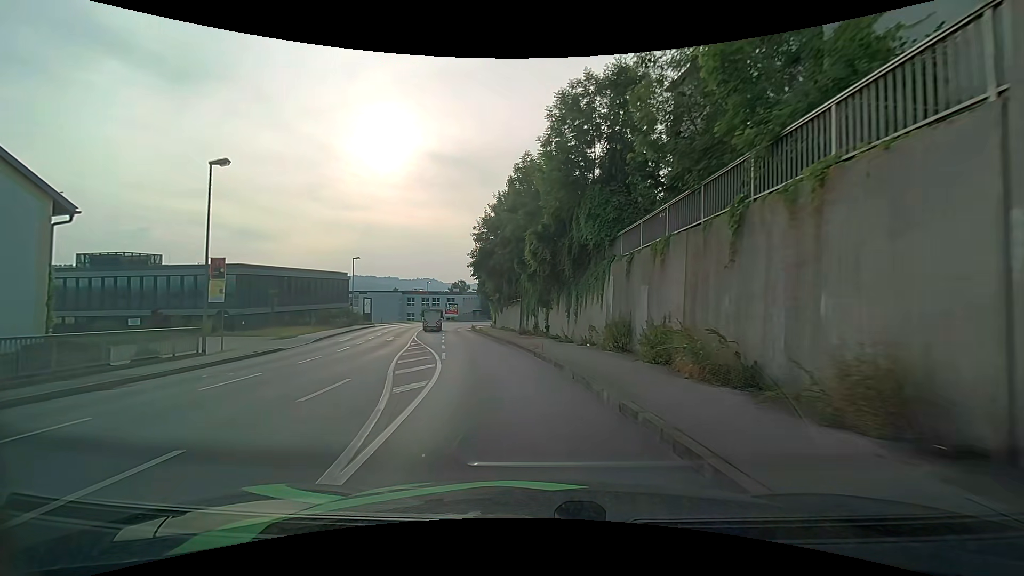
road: tertiary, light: Day
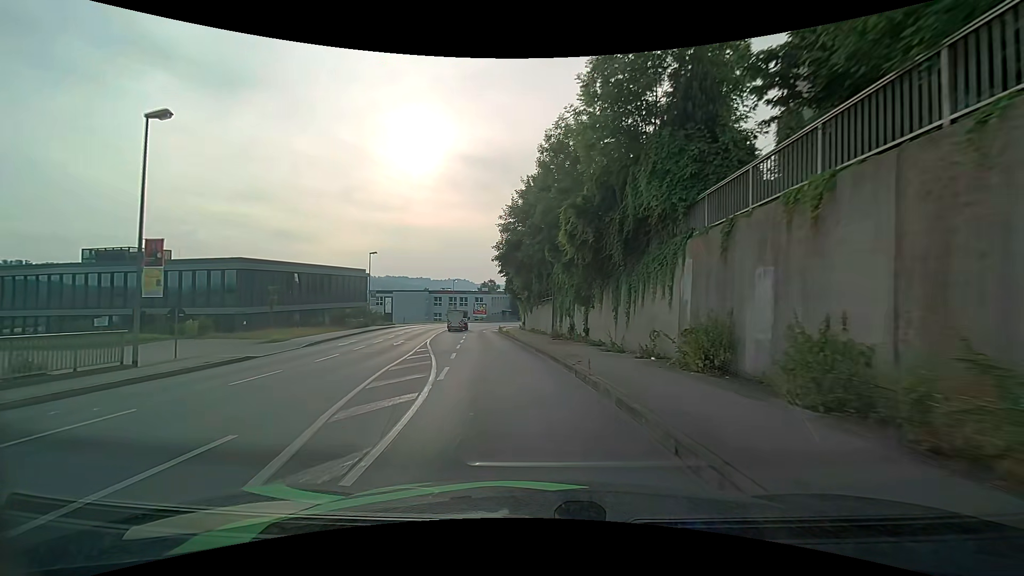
(-0.2, +5.7) m; -4°
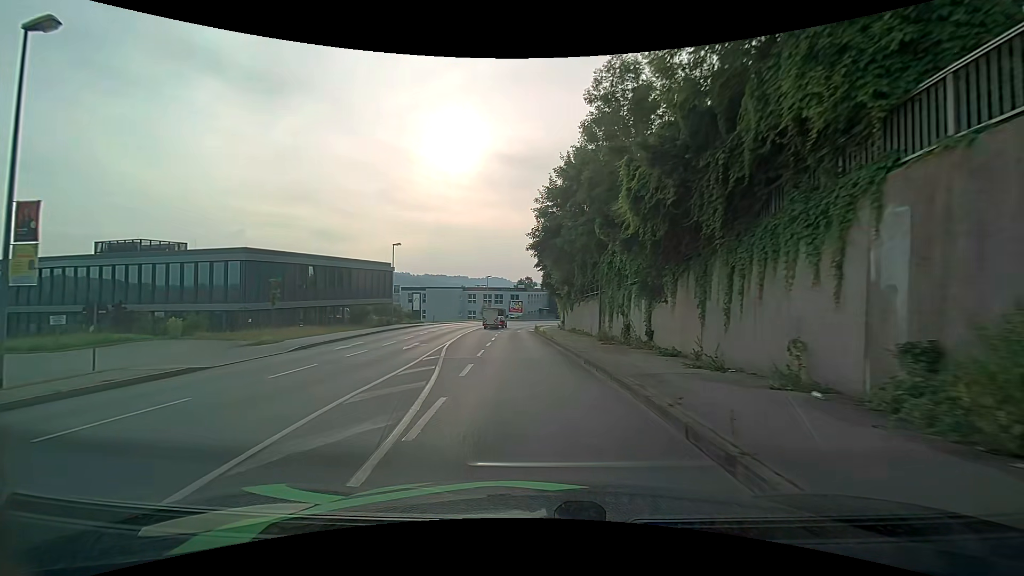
(-0.2, +5.8) m; -4°
(-1, +10) (-2, +20) (-3, +30) (-4, +40) (-5, +50) (-5, +60) (-5, +70) (-3, +80) (-1, +89) (+3, +99) m
